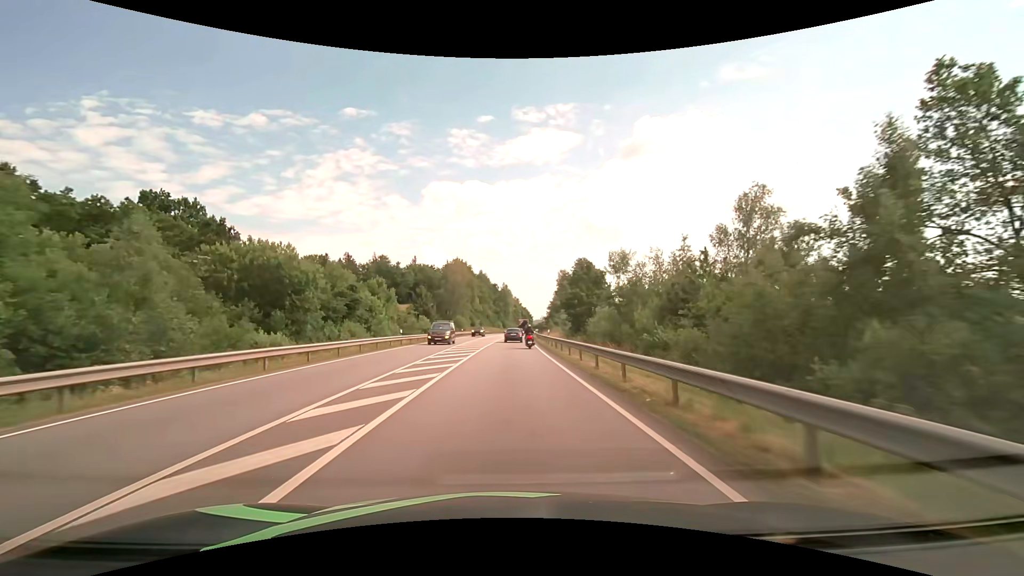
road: primary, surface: asphalt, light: Day
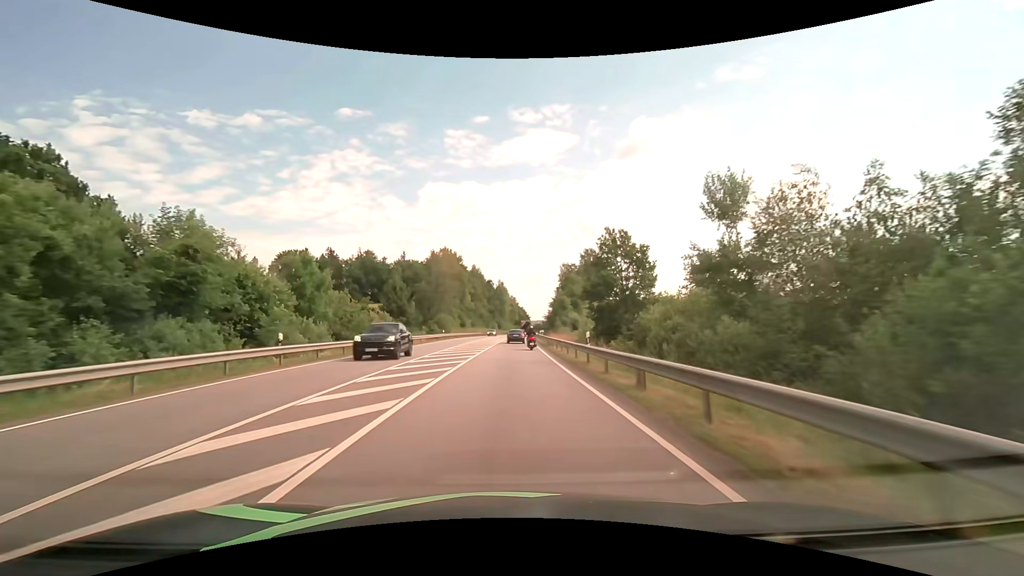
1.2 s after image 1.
(+0.1, +21.5) m; +1°
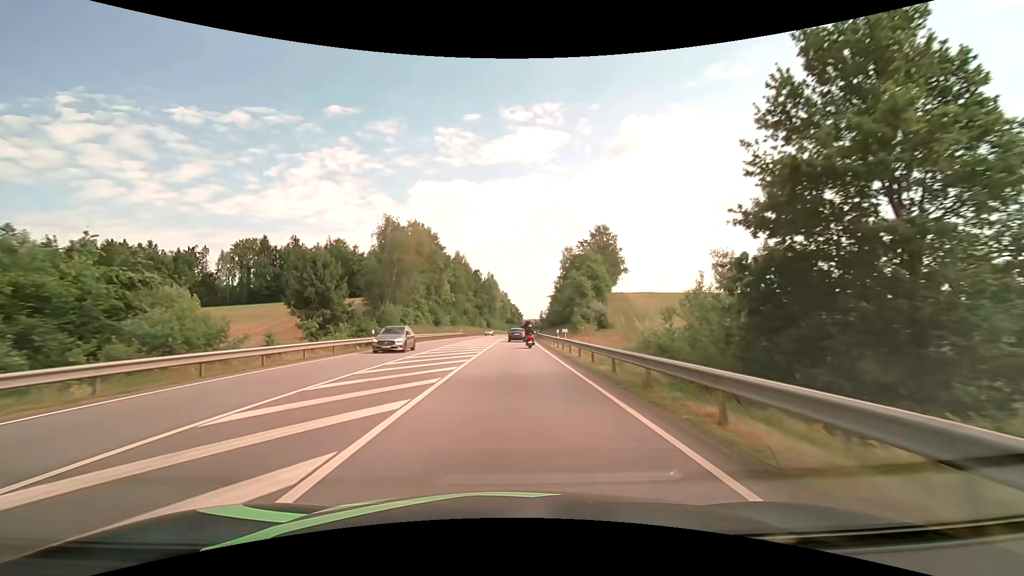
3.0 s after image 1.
(+0.2, +32.2) m; +1°
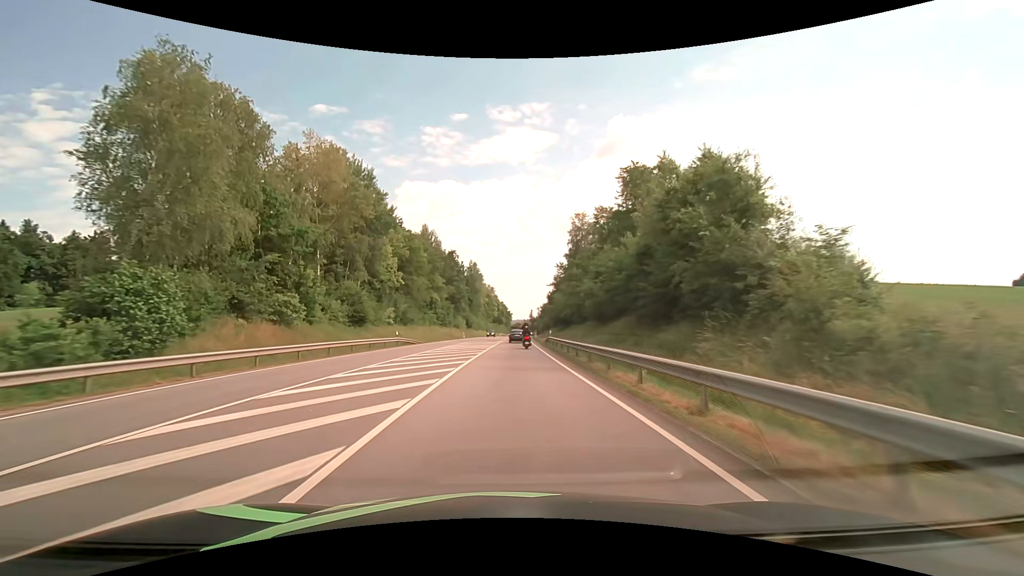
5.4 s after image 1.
(+0.6, +43.6) m; +2°
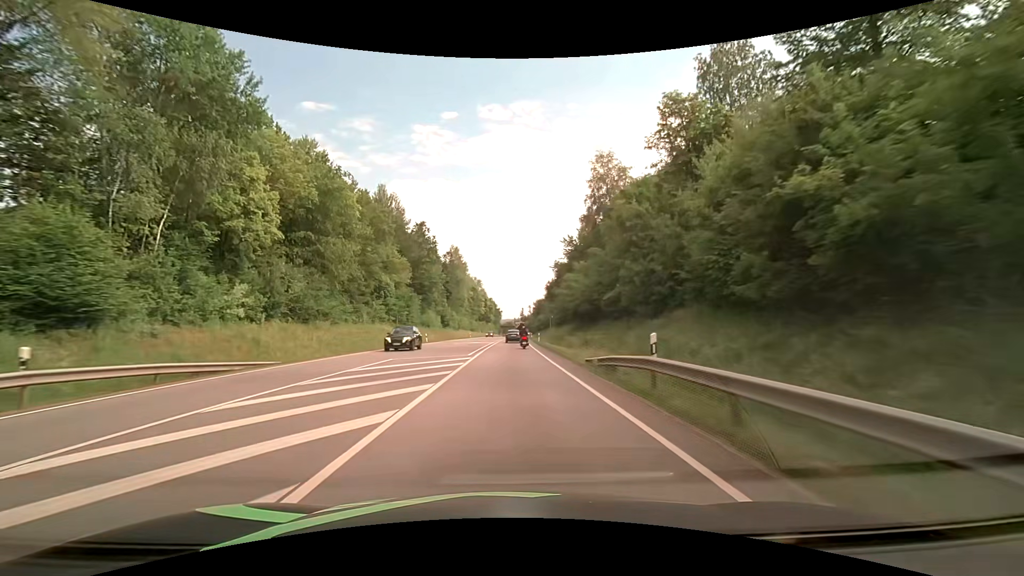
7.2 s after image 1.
(+0.3, +33.4) m; +1°
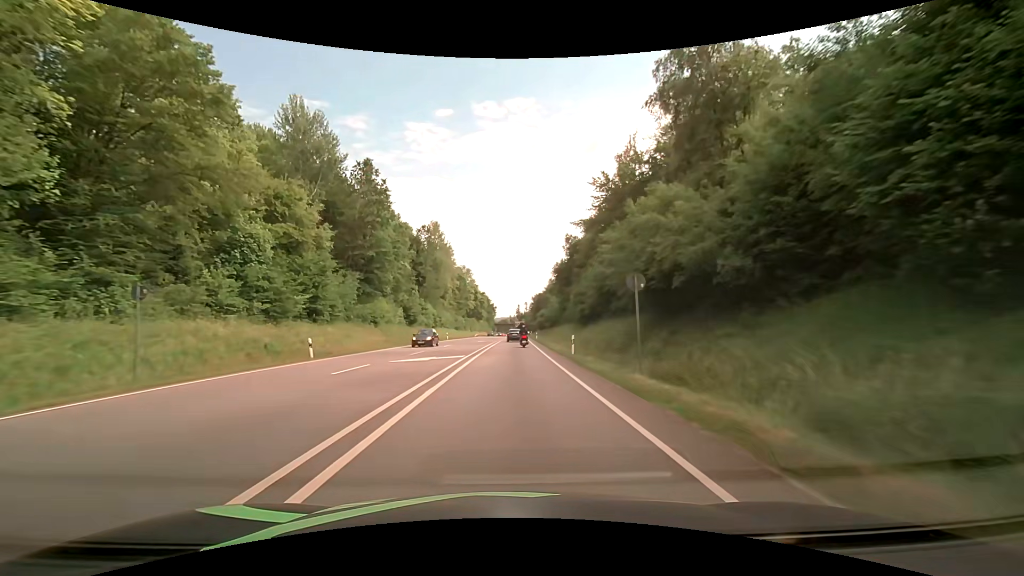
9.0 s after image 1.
(+0.3, +34.0) m; 0°
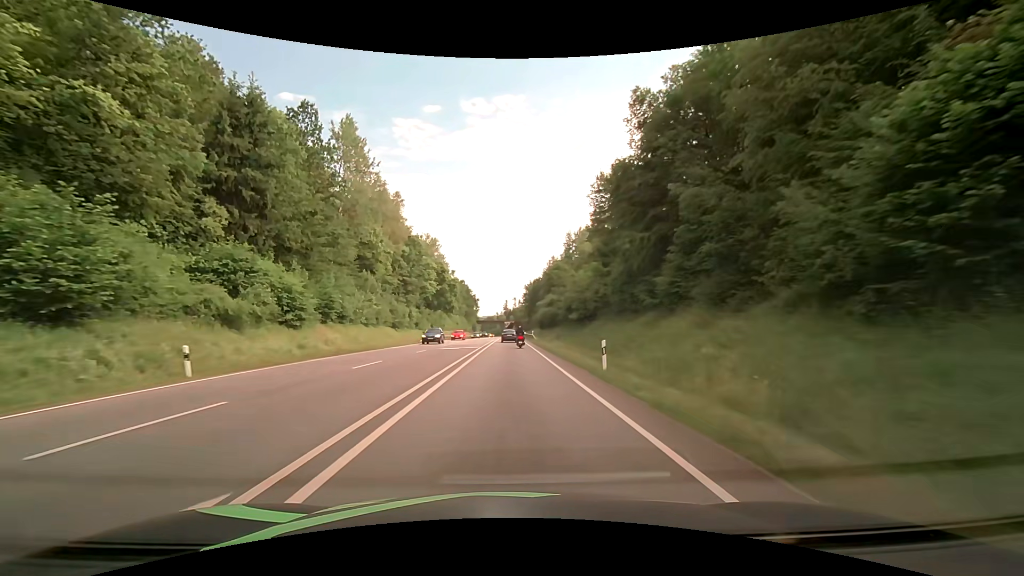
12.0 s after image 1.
(+1.4, +58.0) m; +2°
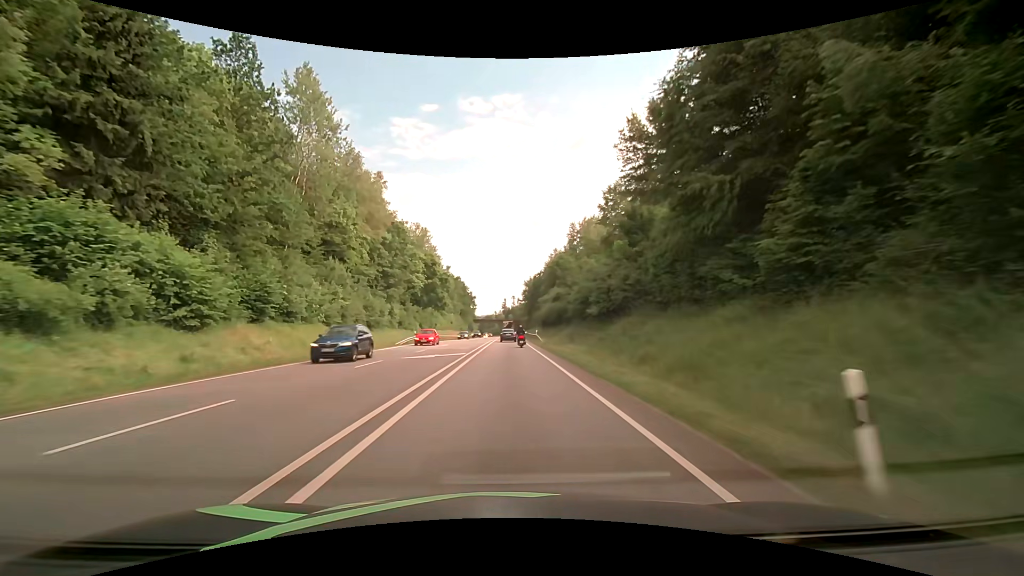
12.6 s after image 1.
(+0.1, +11.8) m; 0°
(0, +10) (0, +20) (0, +30) (0, +40) (0, +50) (0, +60) (0, +70) (+1, +80) (+1, +90) (+1, +100) m
